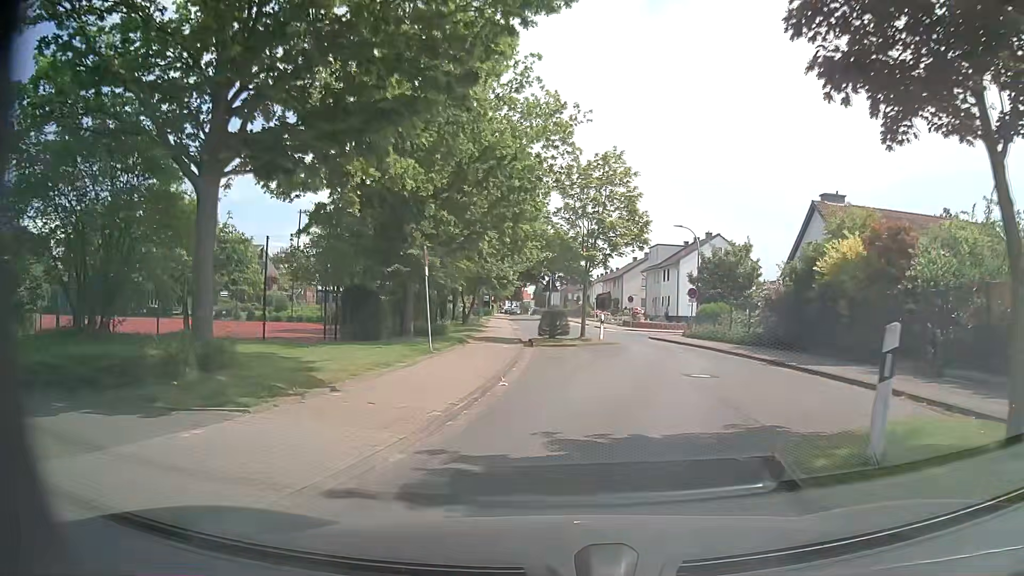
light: Day
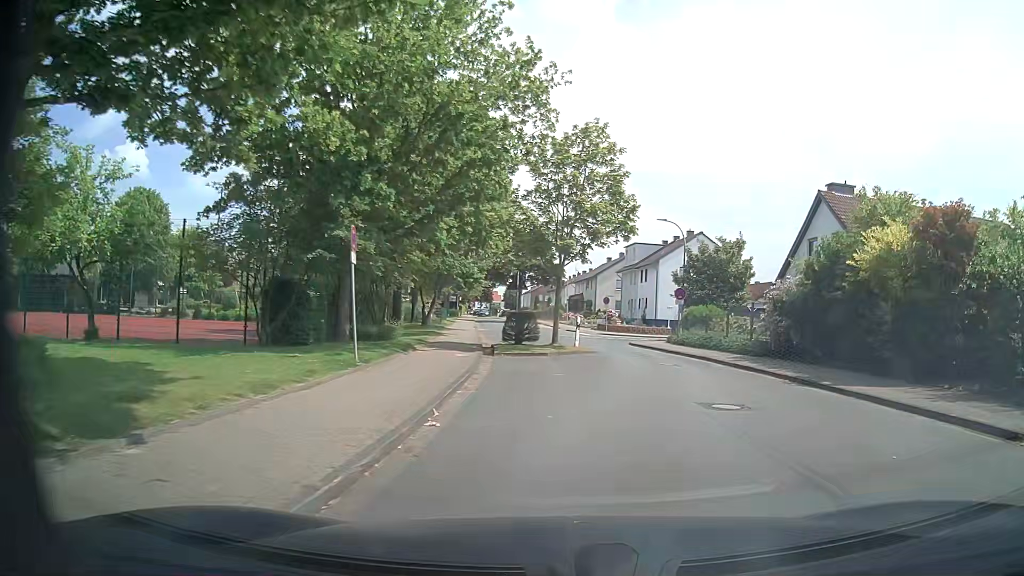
(0.0, +4.6) m; +2°
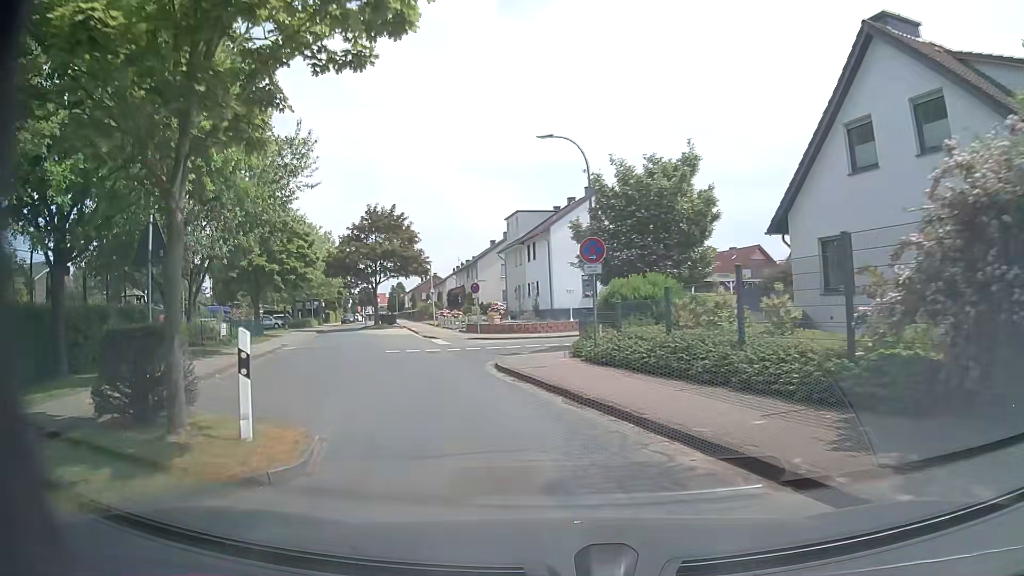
(+2.6, +17.8) m; +9°
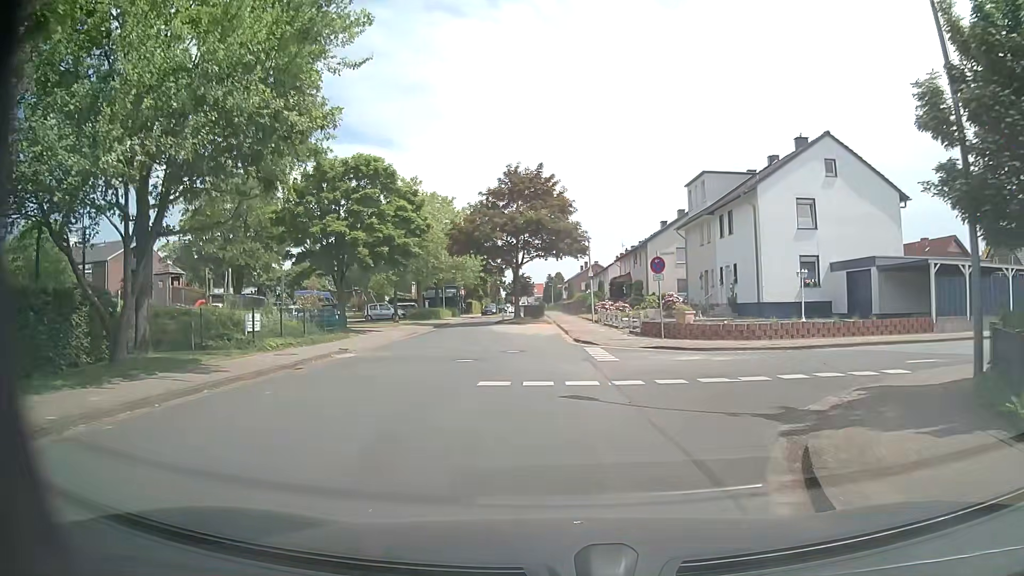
(-2.1, +13.5) m; -15°
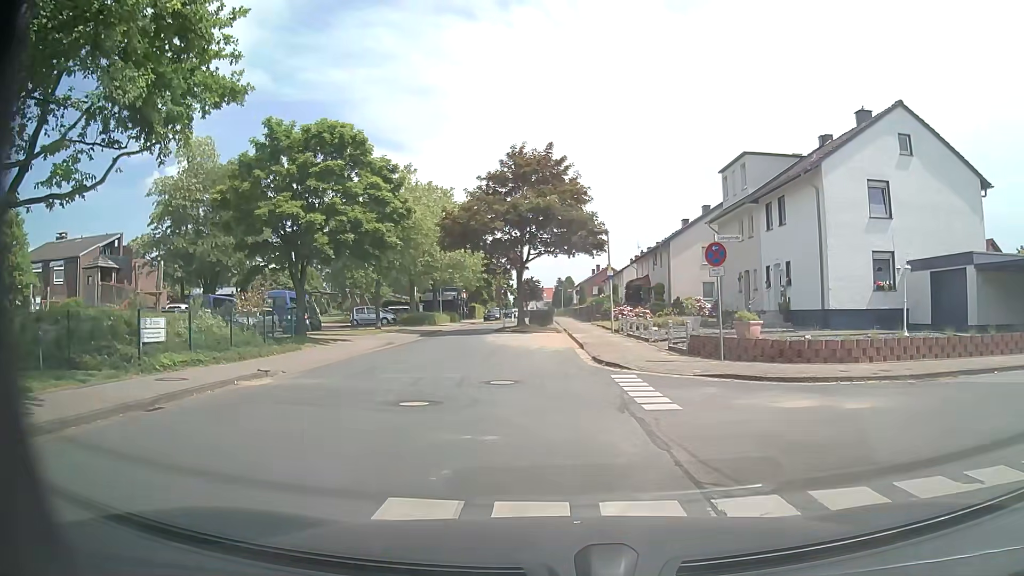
(0.0, +6.7) m; -1°
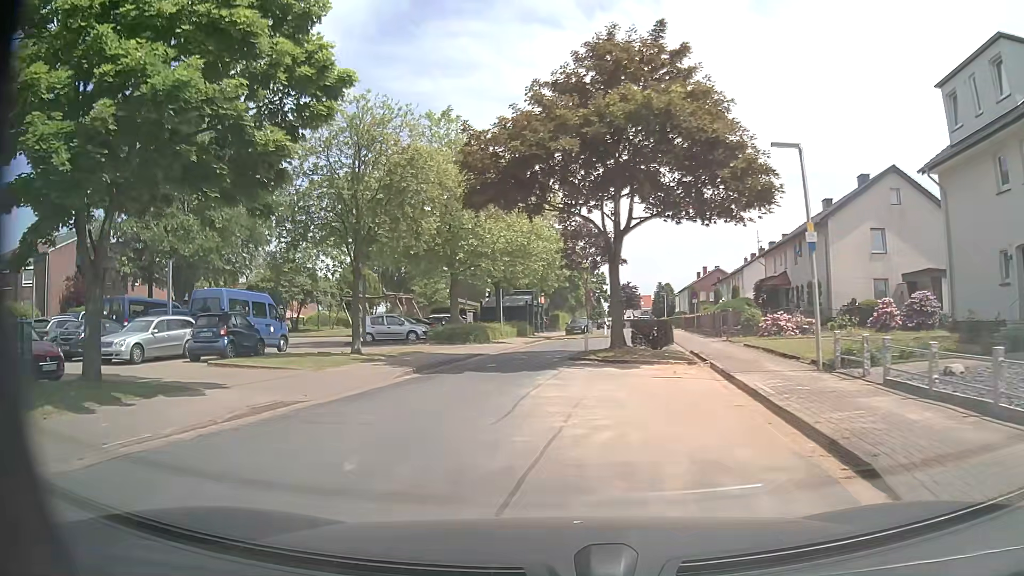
(-0.6, +17.9) m; -8°
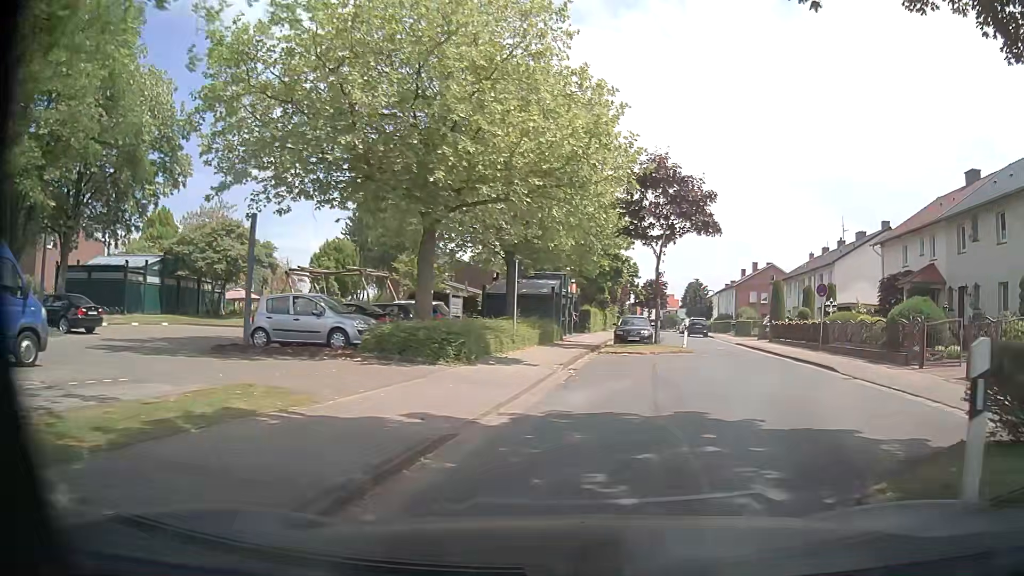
(-1.5, +17.6) m; -2°
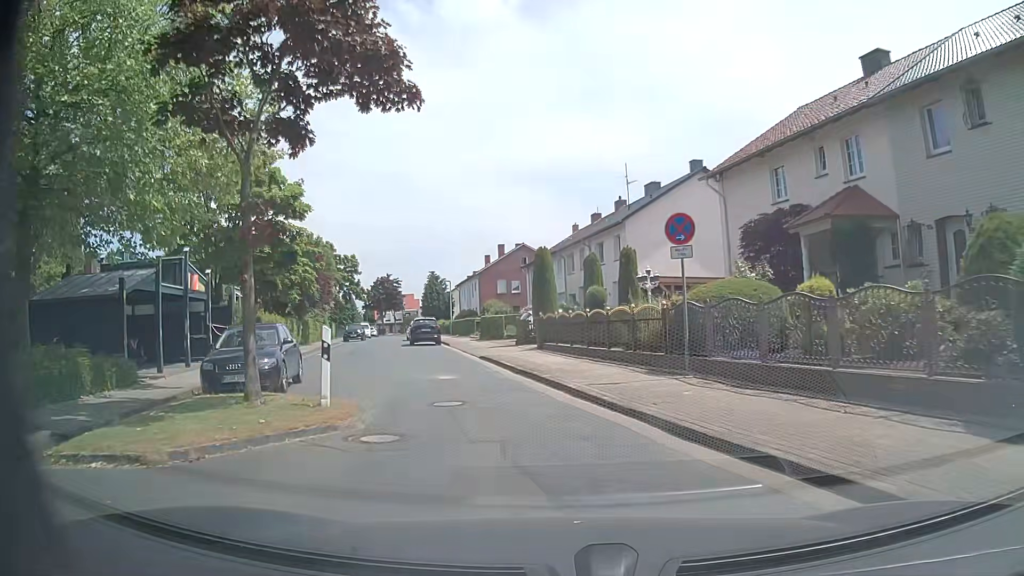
(+4.5, +16.9) m; +22°
(-1, +10) (-3, +20) (-6, +29) (-10, +39) (-12, +48) (-13, +58) (-15, +68) (-16, +78) (-18, +88) (-21, +97) m
